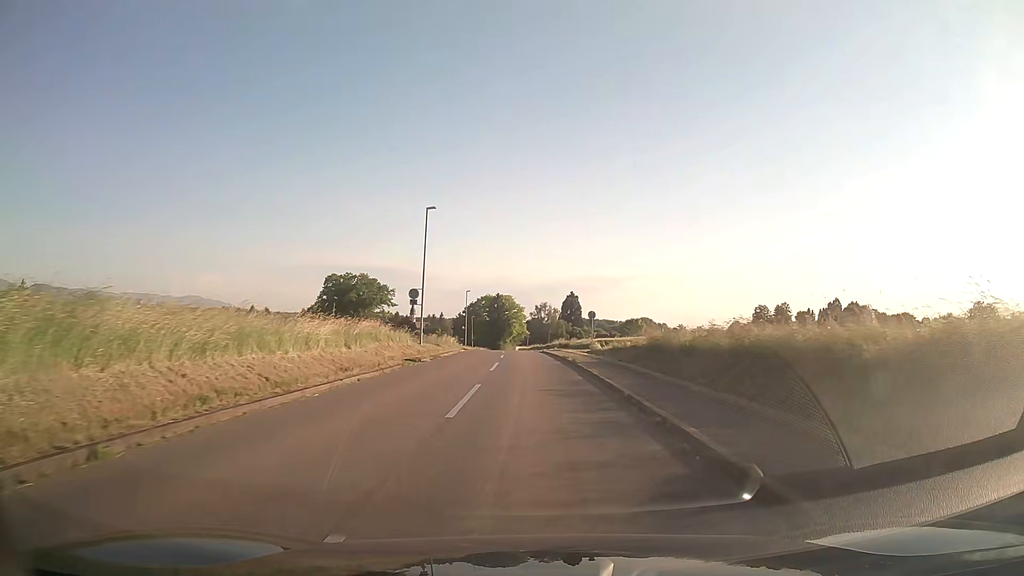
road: tertiary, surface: asphalt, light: Day
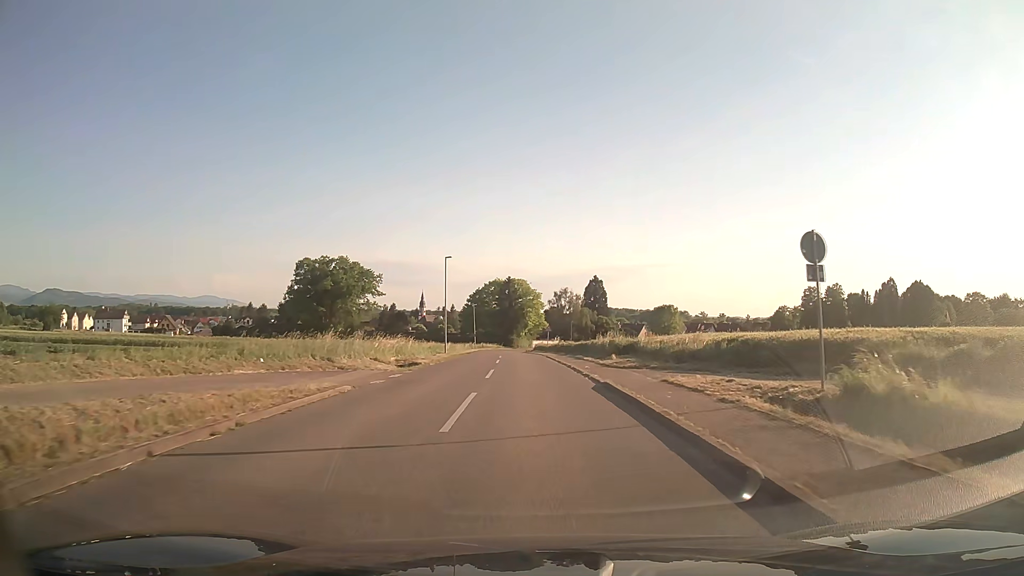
(-0.4, +37.3) m; -1°
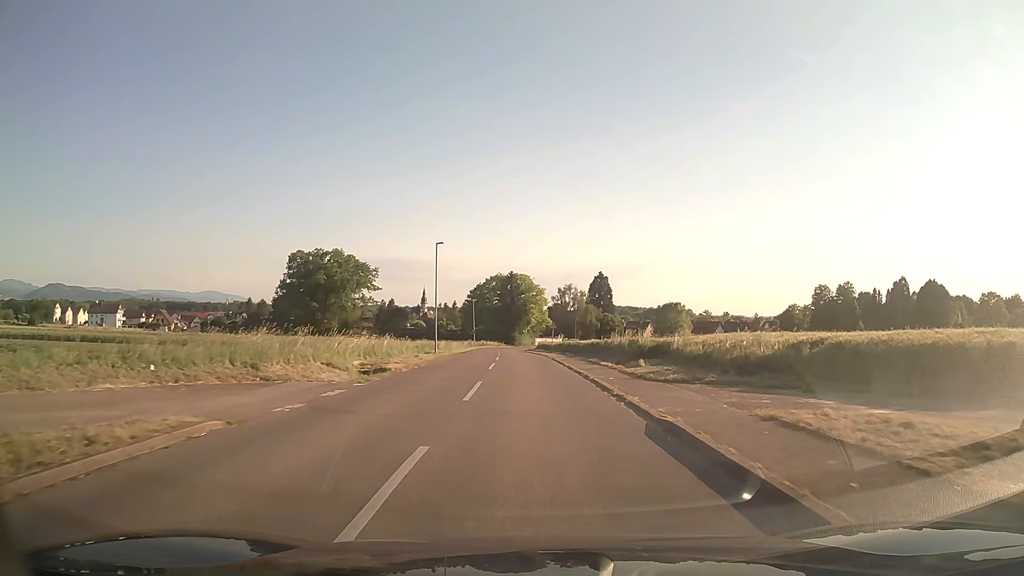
(0.0, +7.3) m; 0°
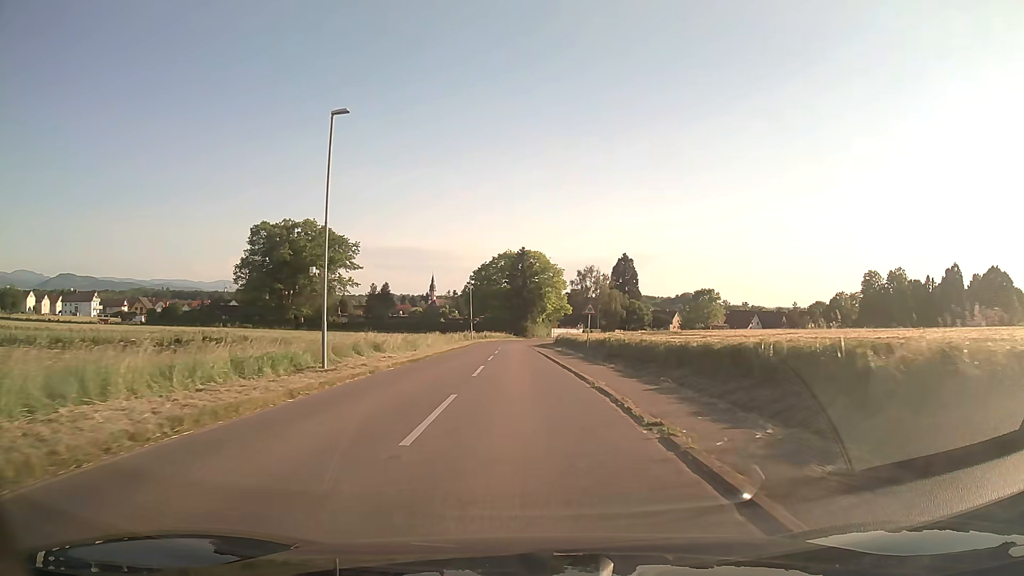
(-0.3, +29.2) m; -1°
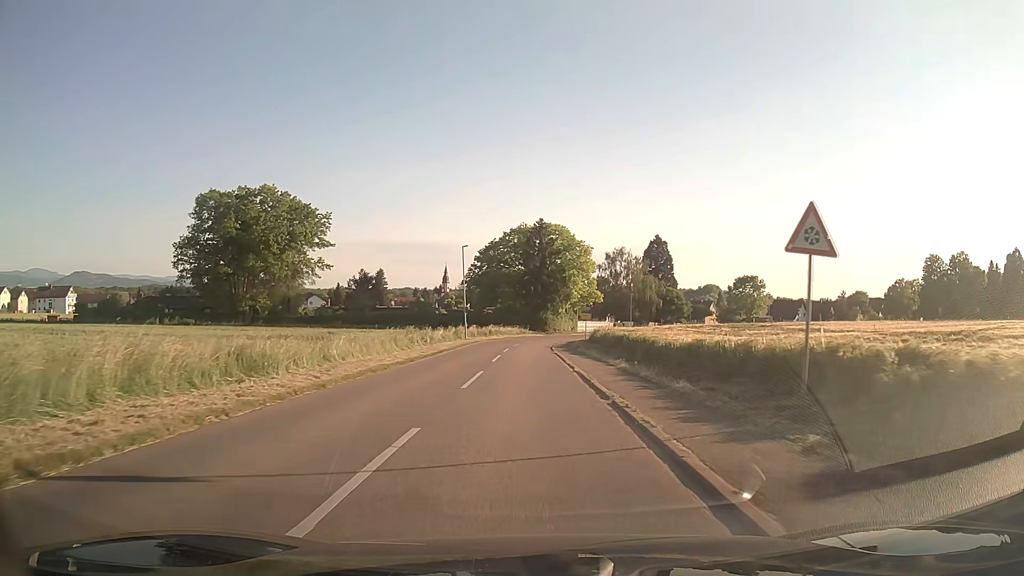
(-0.4, +28.4) m; -1°
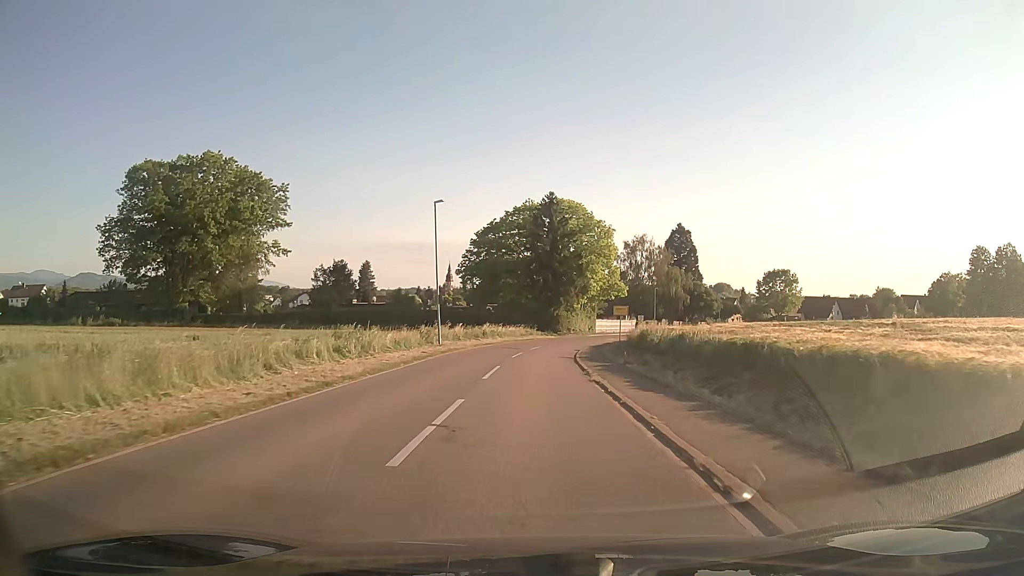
(-0.2, +20.9) m; -1°
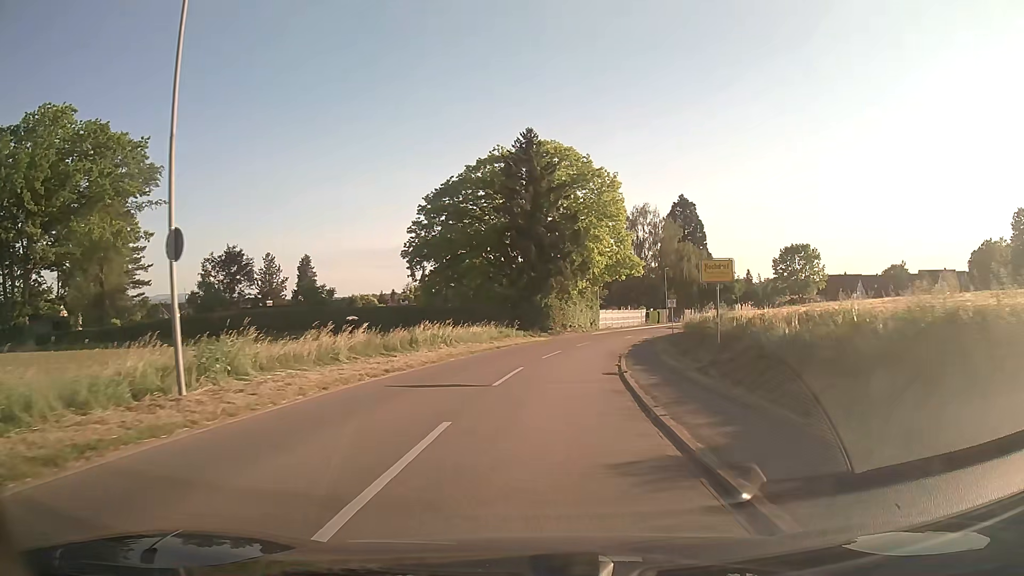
(+0.3, +27.4) m; +2°
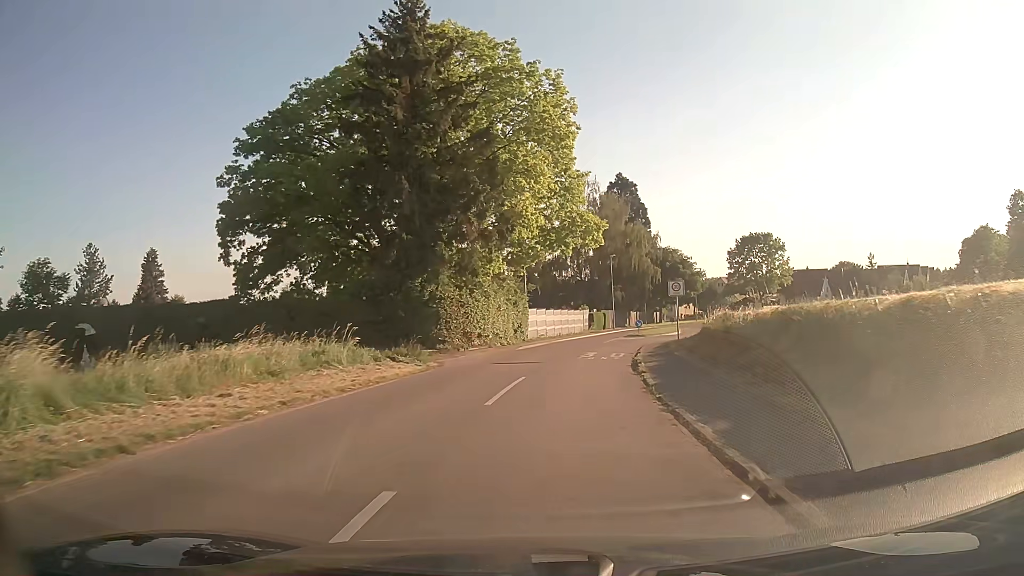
(+1.5, +26.8) m; +7°
(0, +10) (+1, +20) (+3, +30) (+5, +40) (+8, +49) (+13, +58) (+16, +67) (+19, +77) (+24, +86) (+30, +94) m
